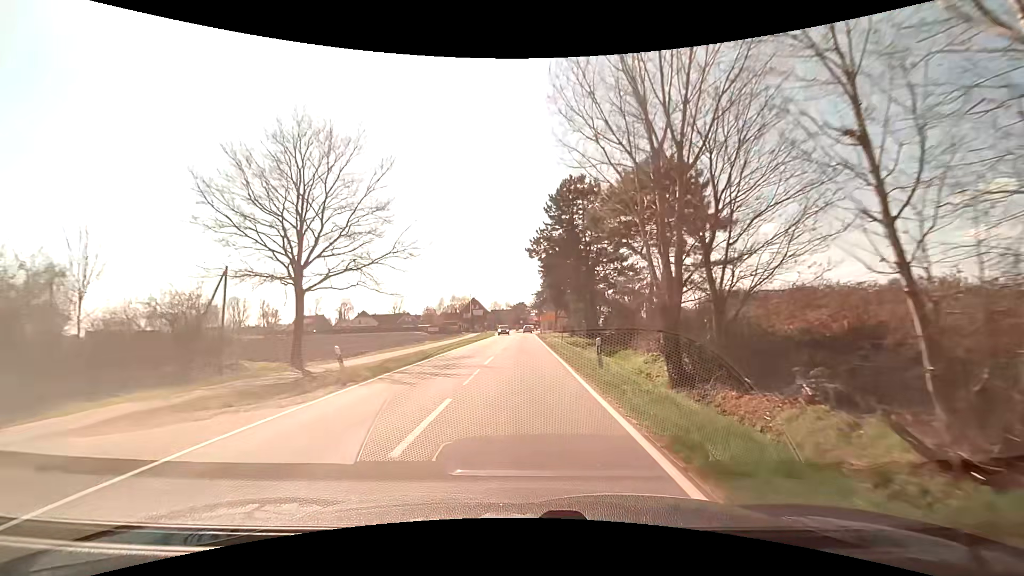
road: secondary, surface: asphalt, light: Day
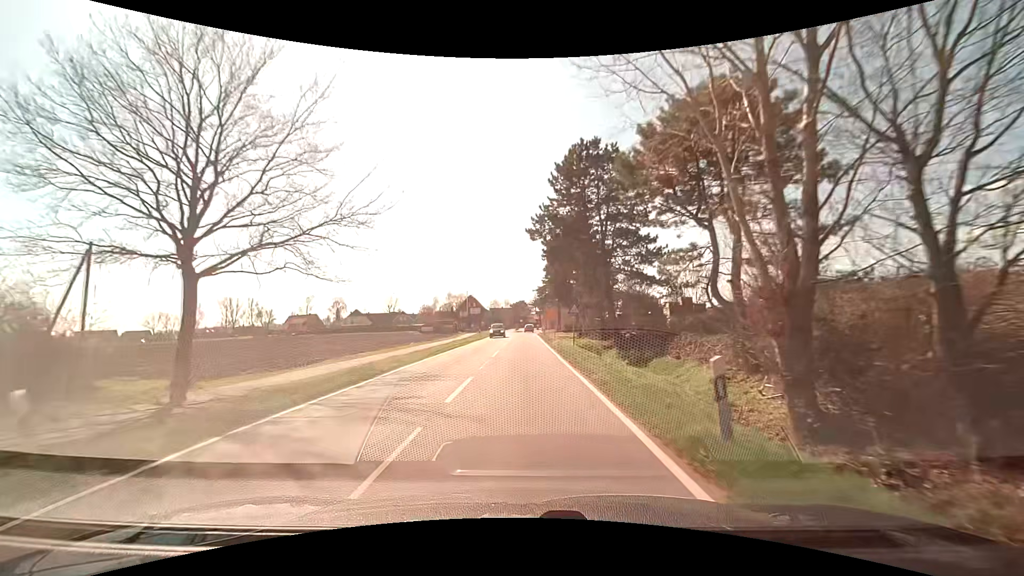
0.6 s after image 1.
(0.0, +8.7) m; 0°
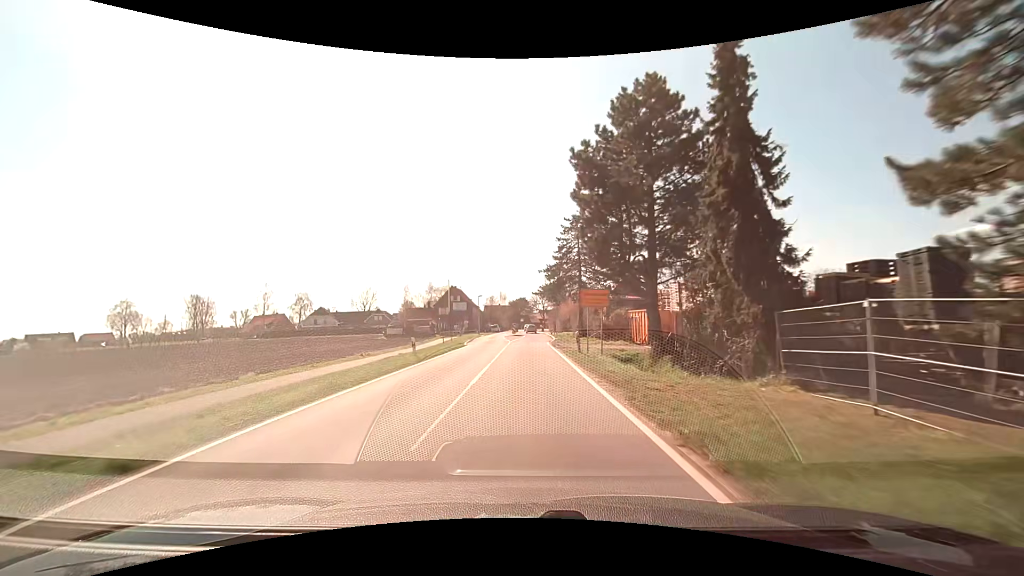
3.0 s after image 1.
(-0.1, +33.5) m; 0°
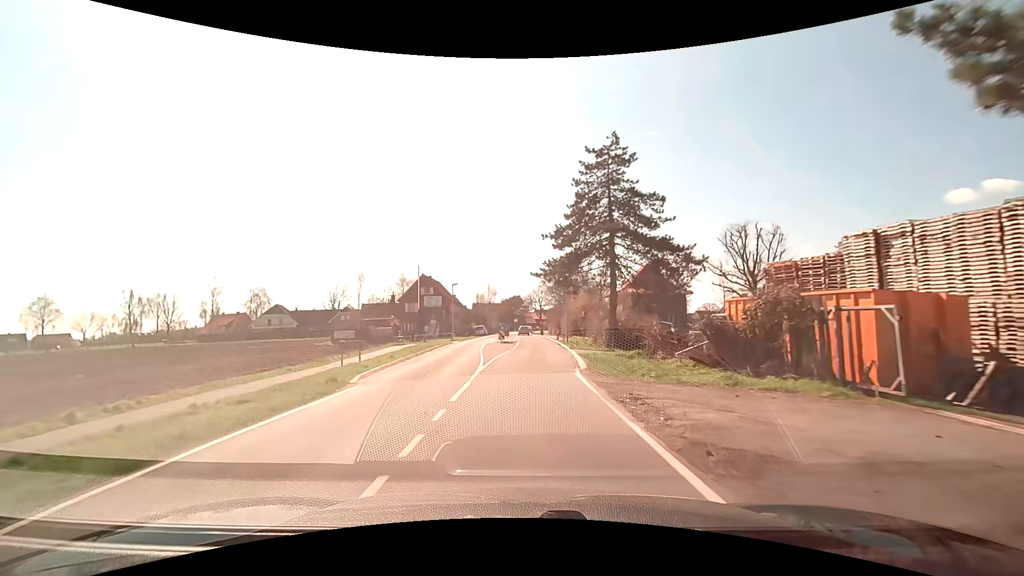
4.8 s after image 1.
(+0.1, +23.8) m; +1°
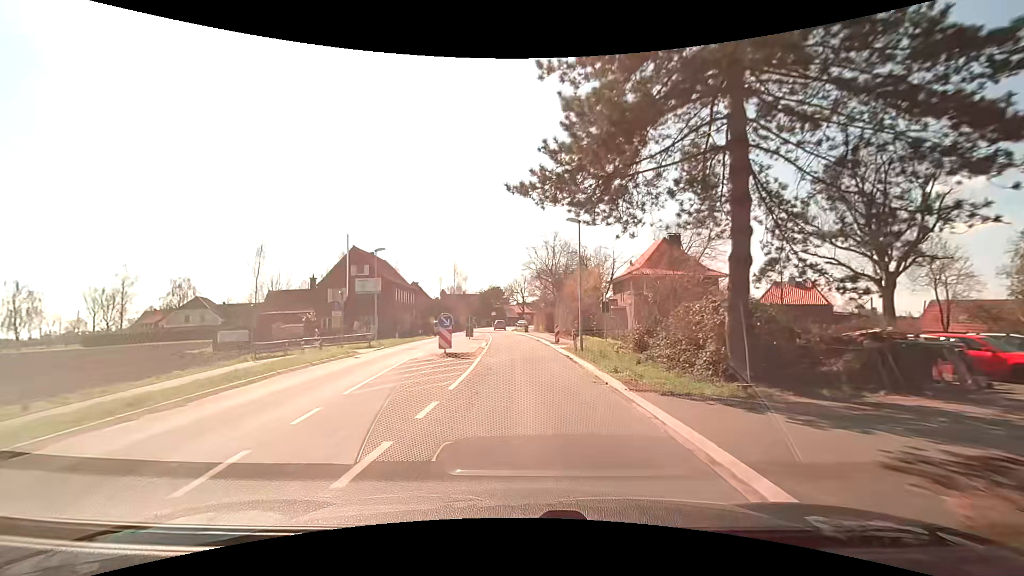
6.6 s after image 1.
(+0.5, +22.6) m; +2°
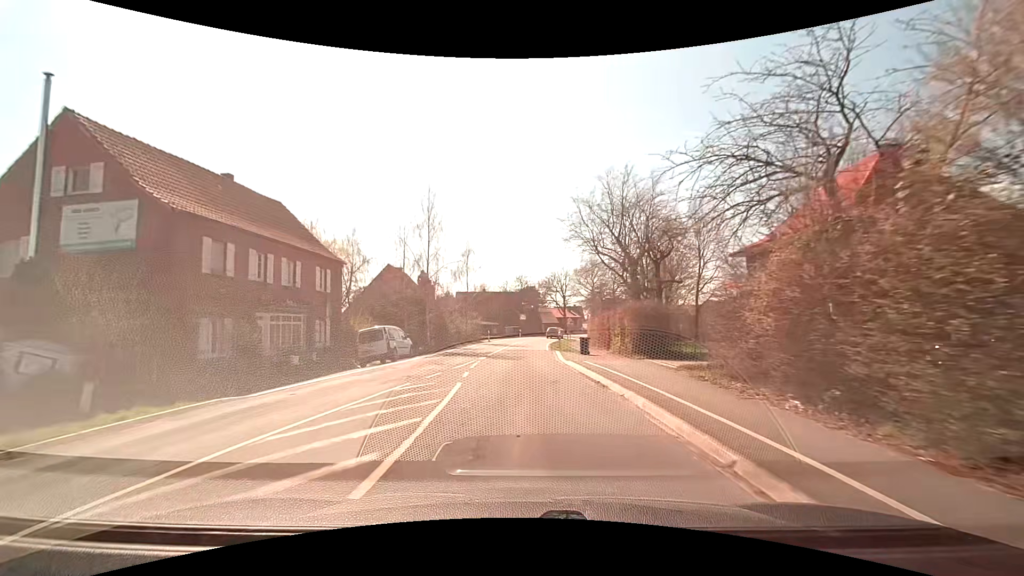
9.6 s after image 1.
(-0.8, +35.8) m; -4°
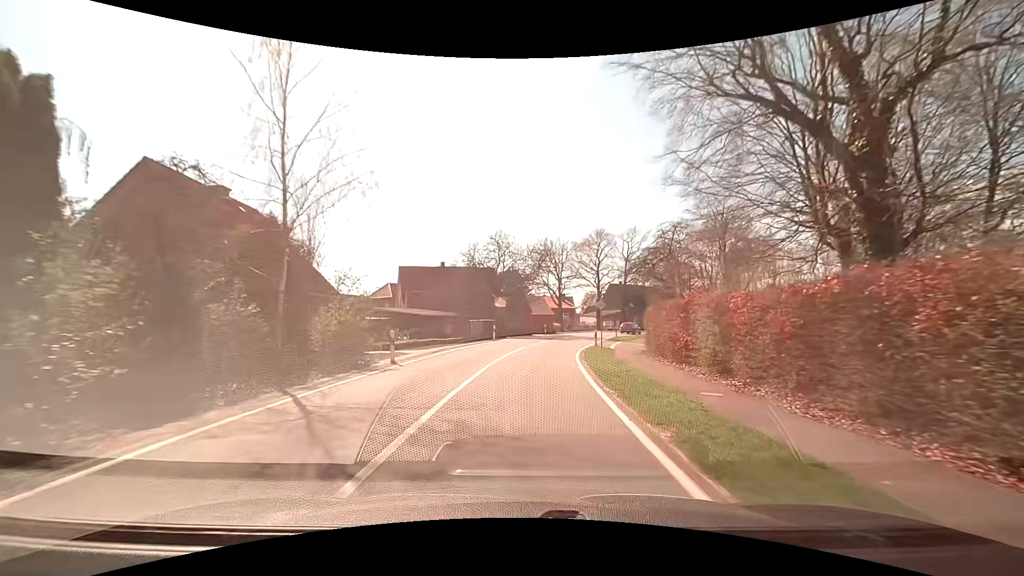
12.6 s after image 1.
(+0.2, +33.8) m; +3°
